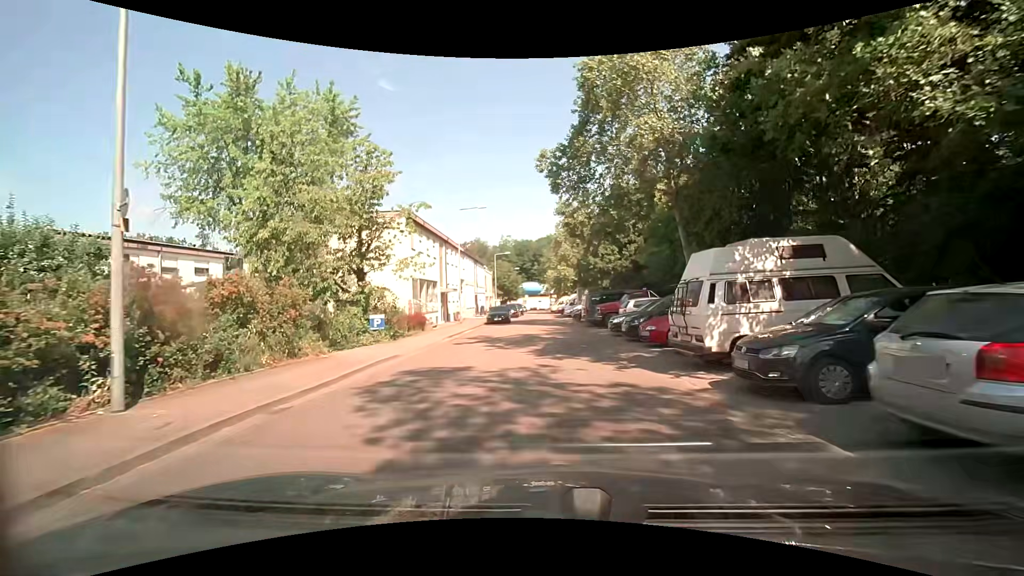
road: unclassified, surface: asphalt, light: Day
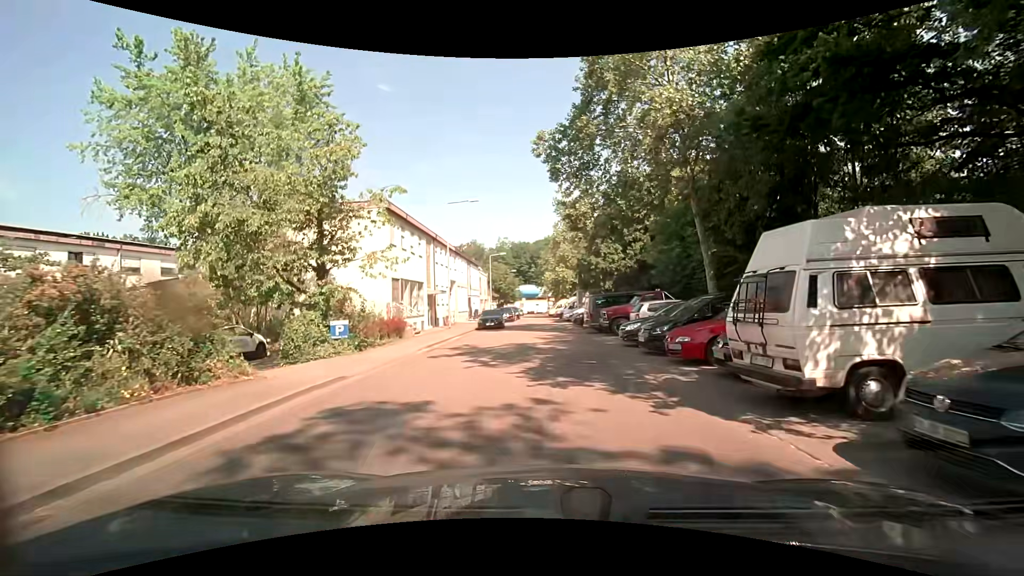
(0.0, +3.7) m; +1°
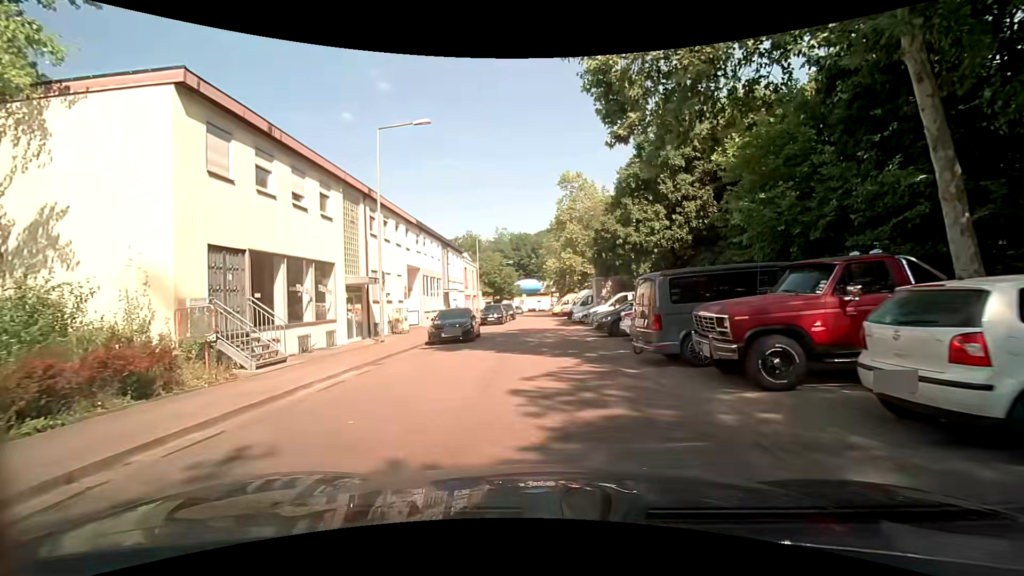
(-0.1, +14.8) m; -2°
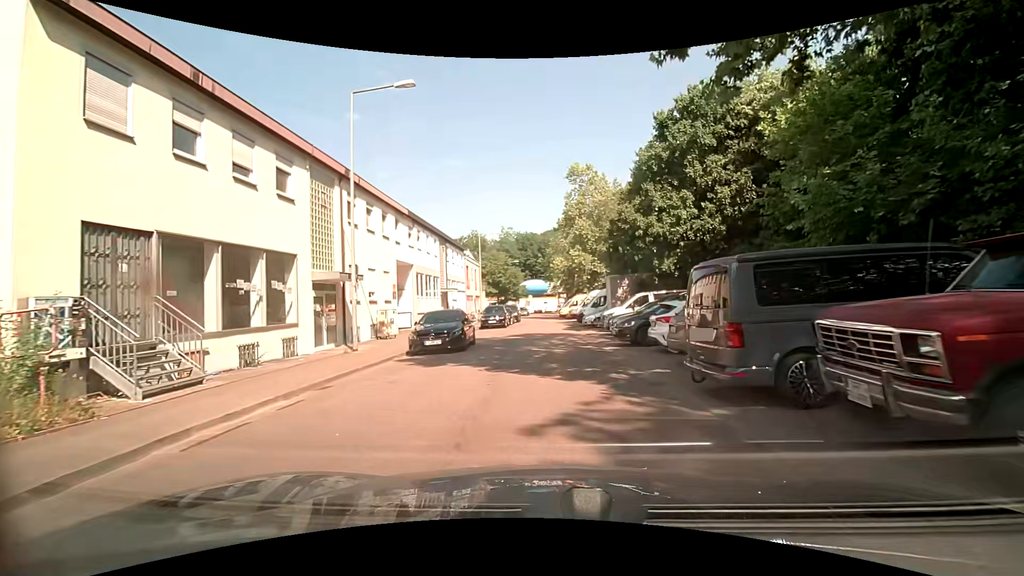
(0.0, +3.7) m; -1°
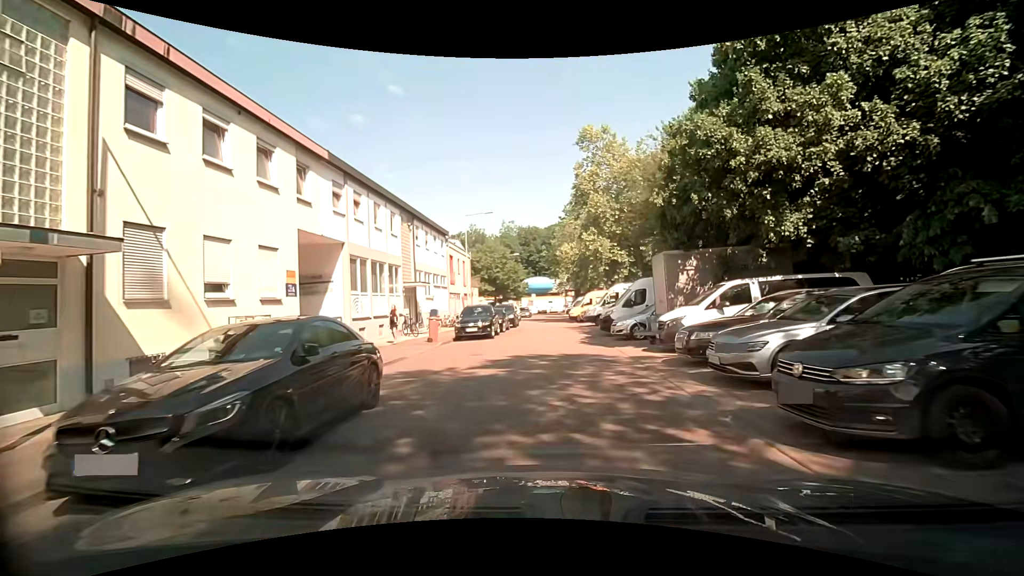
(+0.1, +11.6) m; +1°
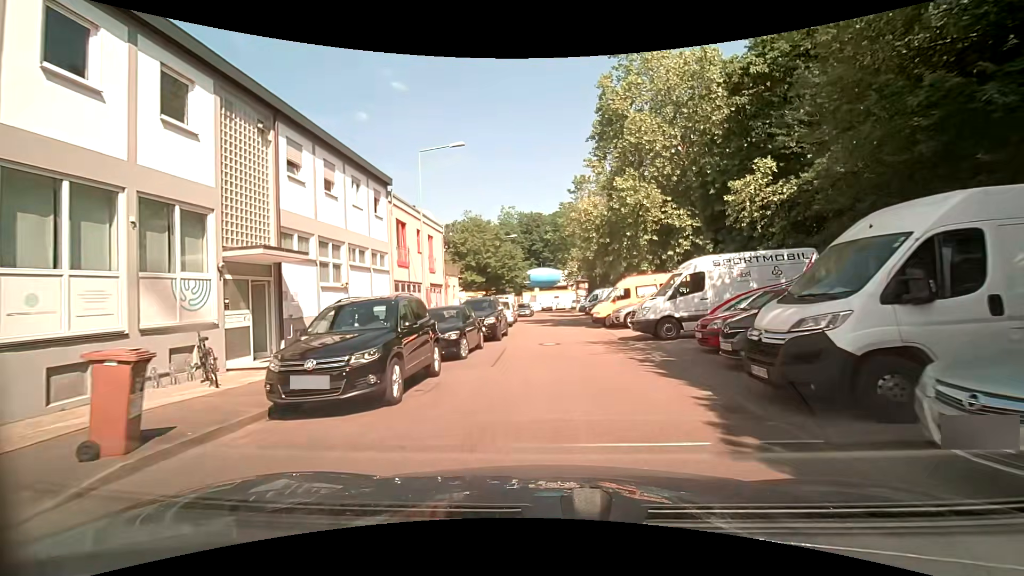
(-0.4, +16.0) m; -2°
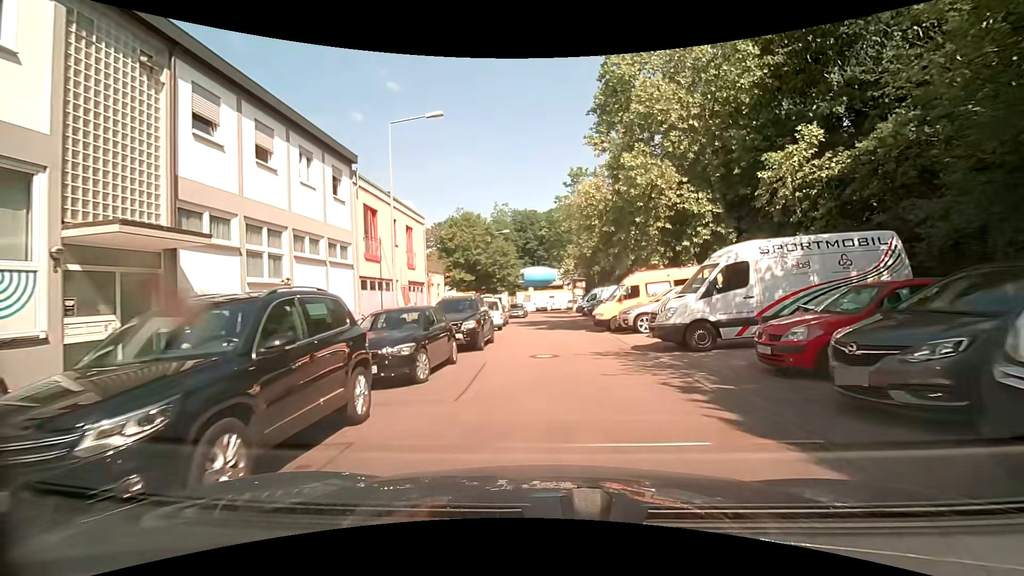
(+0.1, +3.8) m; +2°
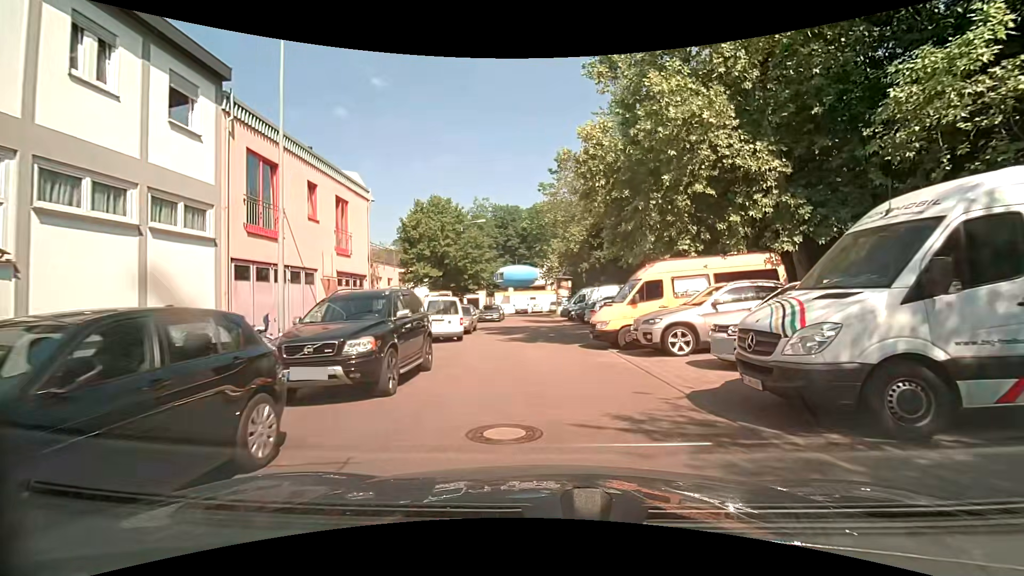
(+0.1, +7.3) m; +3°
